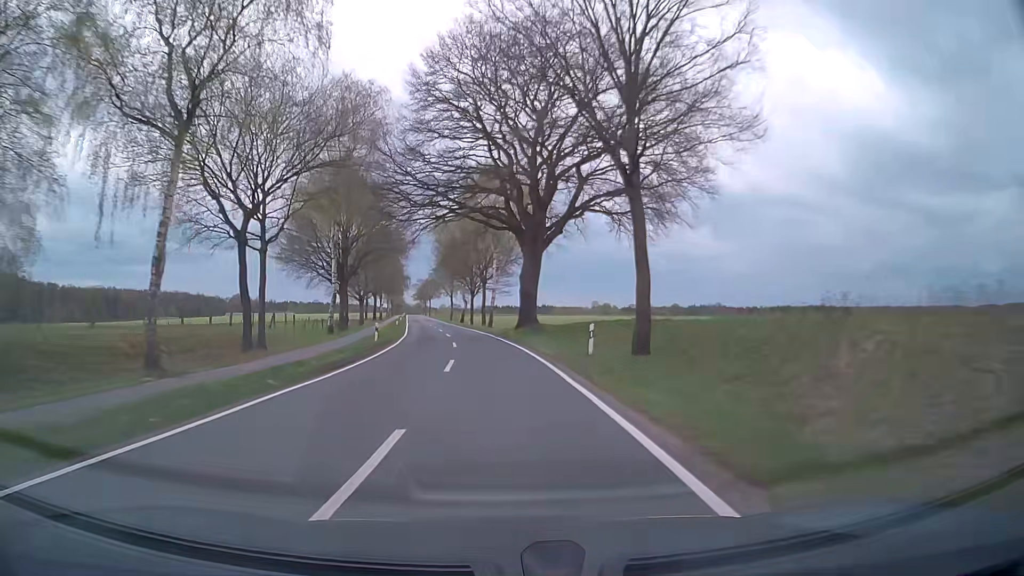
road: secondary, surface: asphalt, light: Day
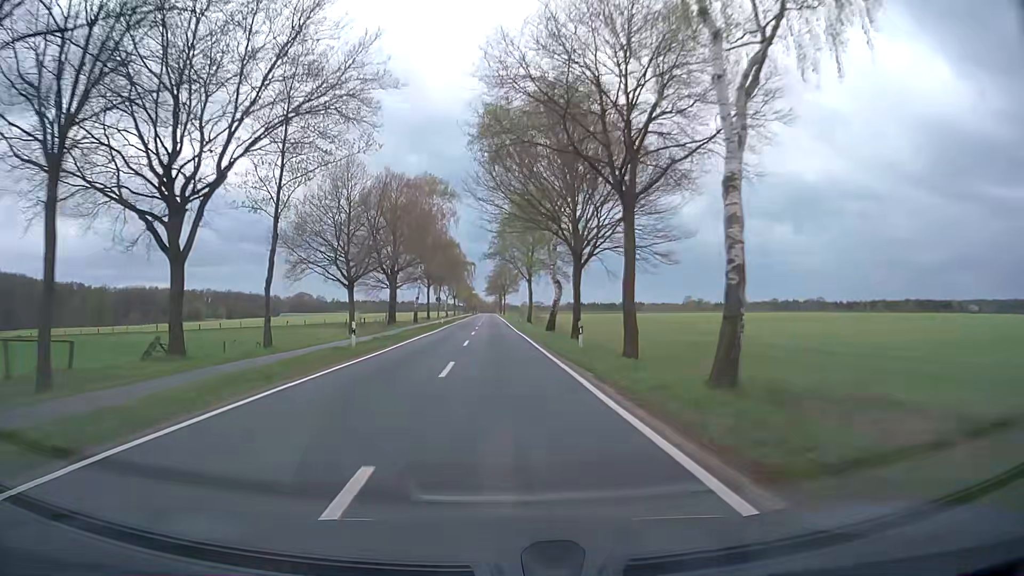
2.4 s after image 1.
(-3.3, +51.5) m; -7°
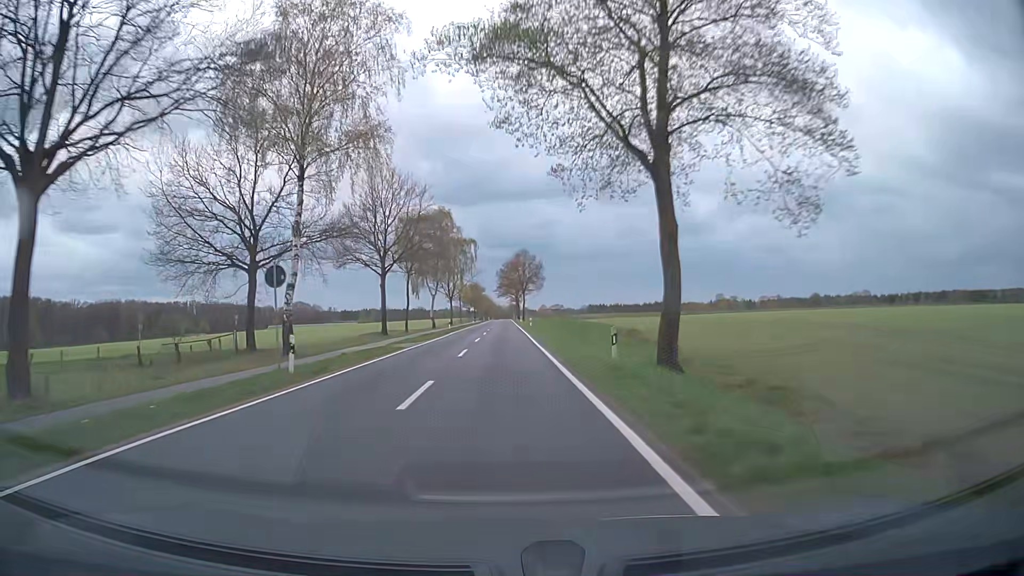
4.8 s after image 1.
(-0.6, +53.2) m; -1°
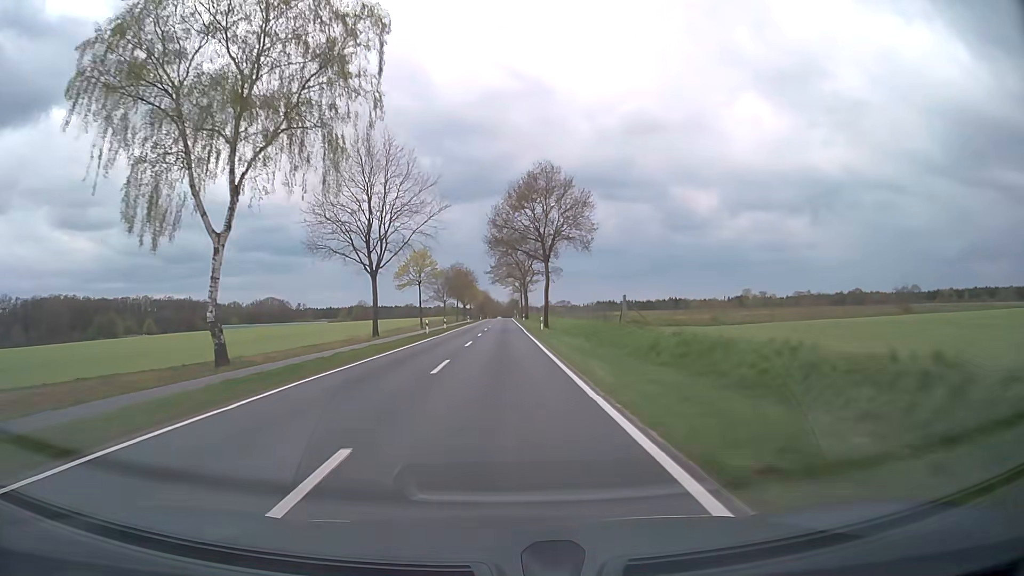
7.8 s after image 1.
(0.0, +68.4) m; 0°
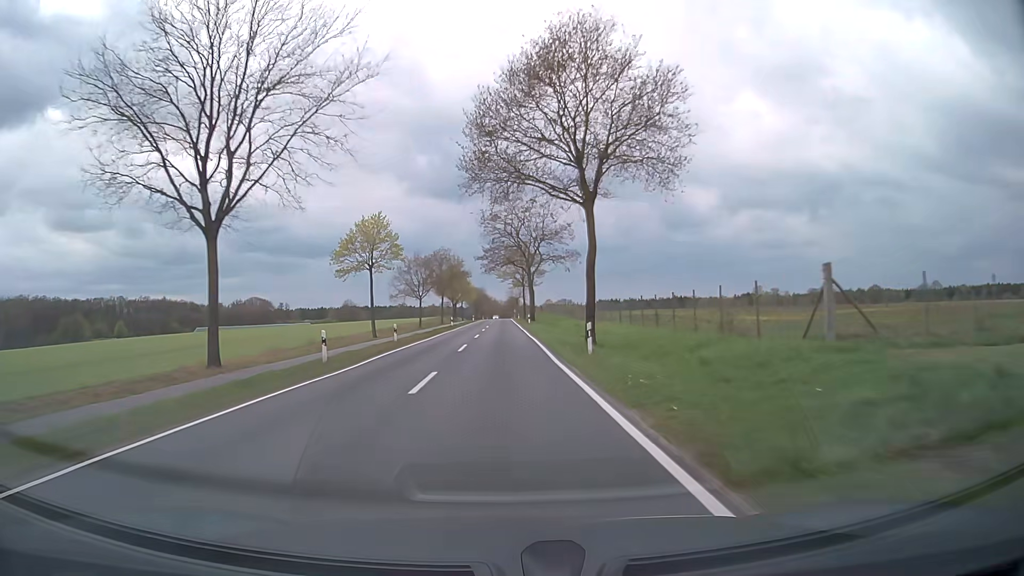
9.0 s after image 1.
(0.0, +27.9) m; 0°
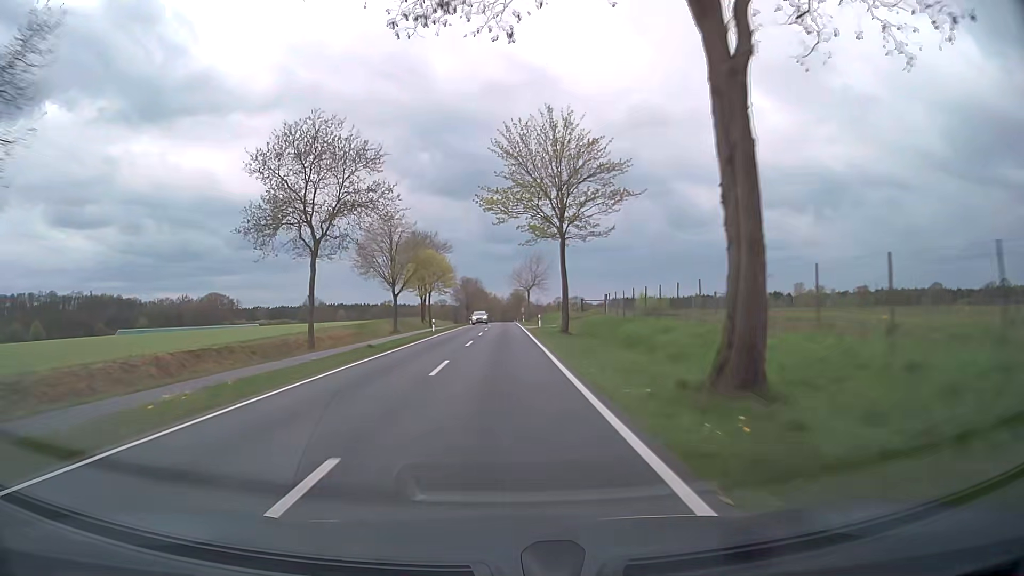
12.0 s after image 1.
(0.0, +70.2) m; 0°
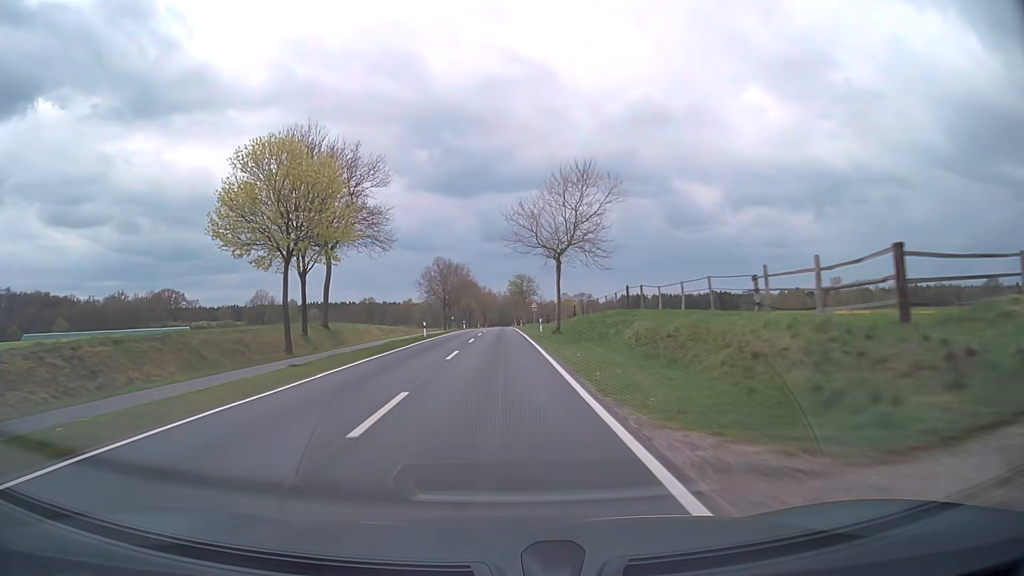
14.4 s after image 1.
(+0.2, +55.9) m; 0°
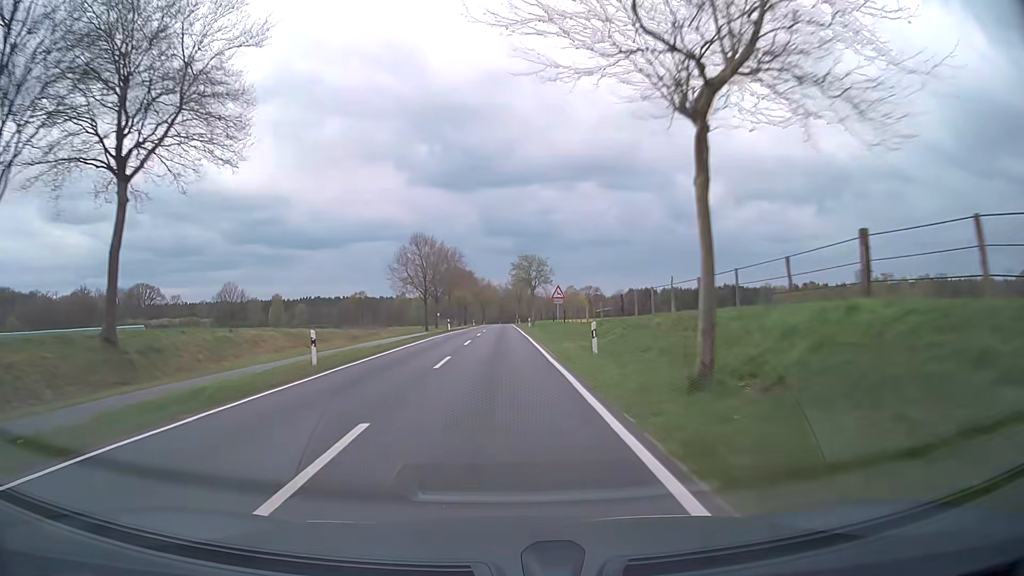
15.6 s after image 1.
(0.0, +27.7) m; 0°
(0, +10) (0, +20) (0, +30) (0, +40) (0, +50) (0, +60) (0, +70) (0, +80) (0, +90) (0, +100) m
